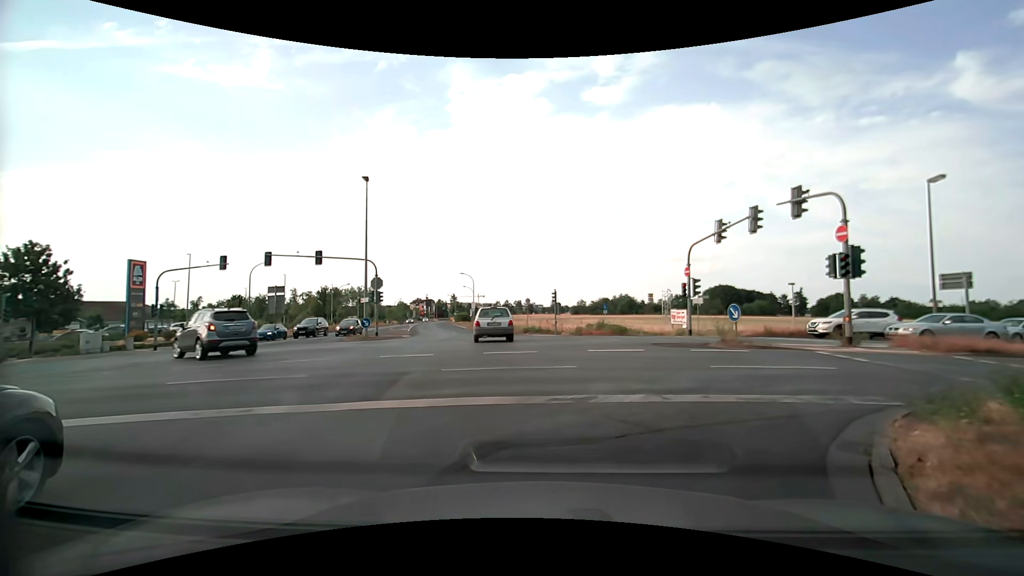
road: tertiary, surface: asphalt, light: Day
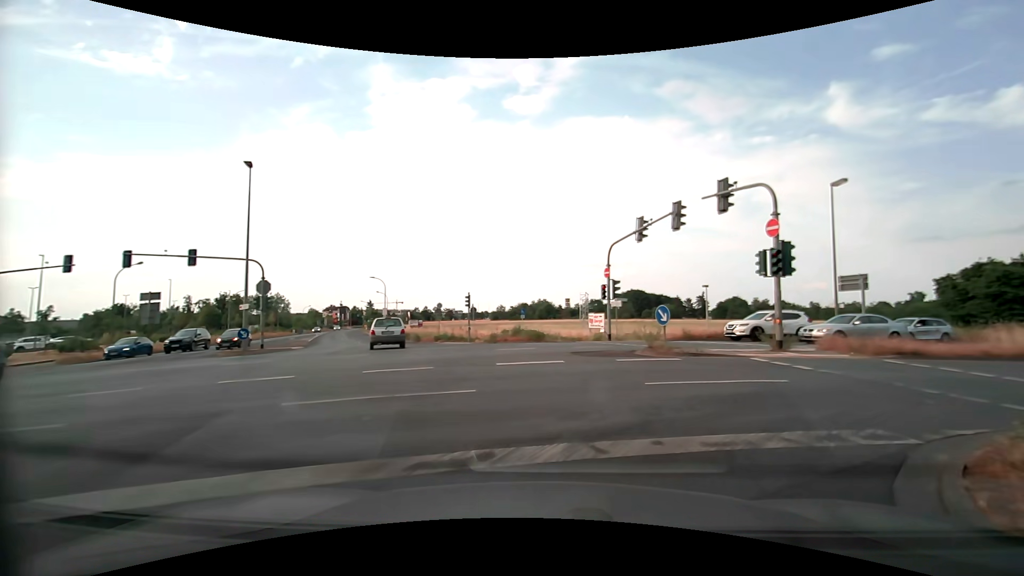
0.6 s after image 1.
(+0.2, +3.0) m; +8°
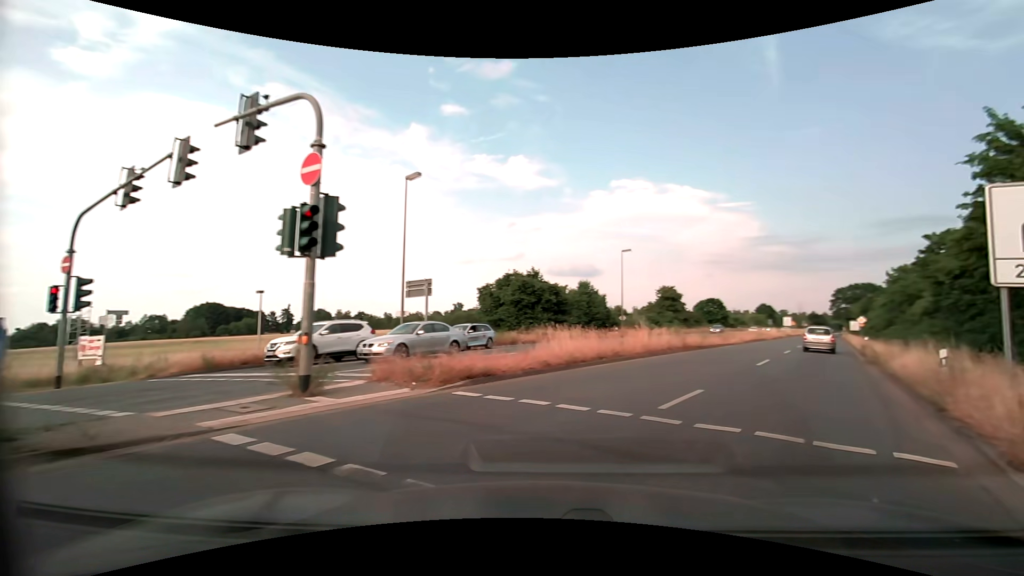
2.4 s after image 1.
(+3.0, +8.1) m; +44°
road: primary
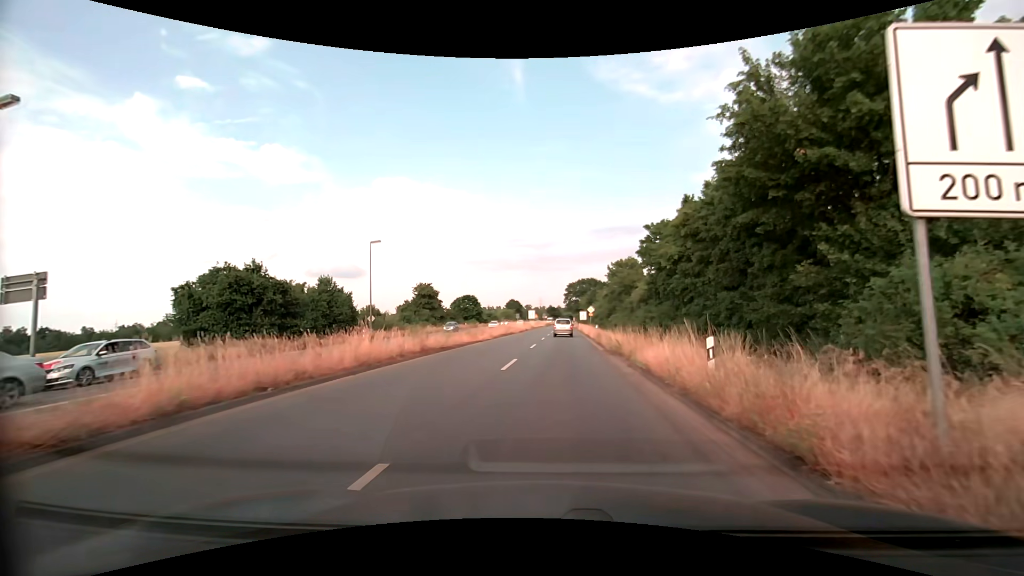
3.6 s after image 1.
(+1.9, +6.2) m; +27°
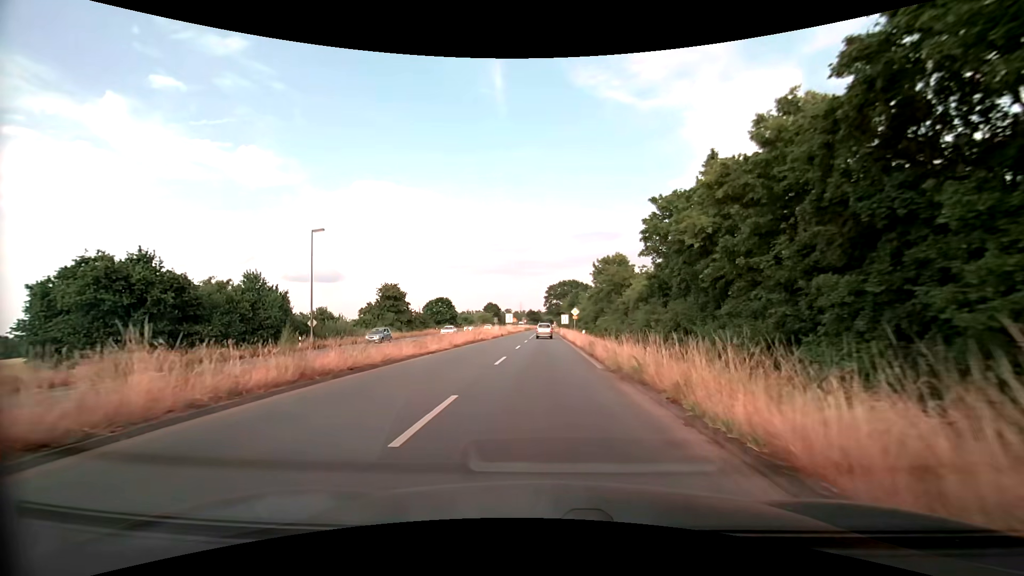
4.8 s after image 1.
(+0.4, +8.7) m; +3°
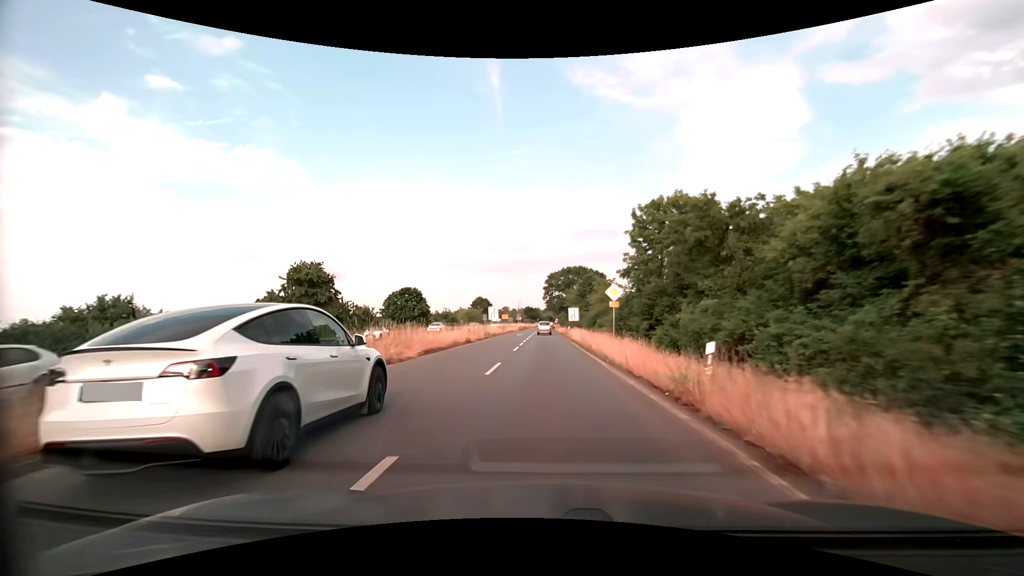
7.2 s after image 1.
(+0.2, +29.6) m; +1°
